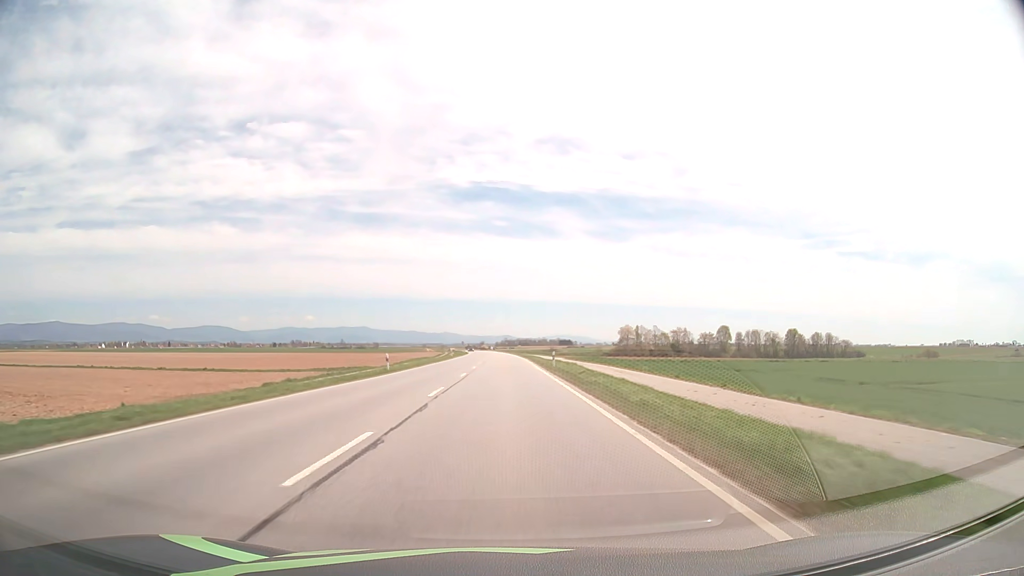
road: primary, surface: asphalt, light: Day
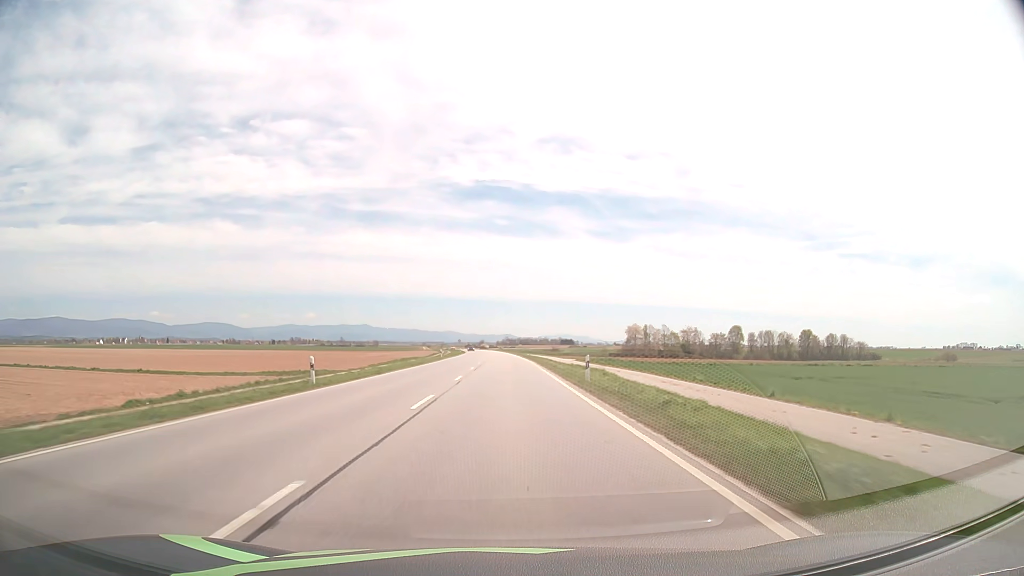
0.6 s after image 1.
(0.0, +15.9) m; 0°
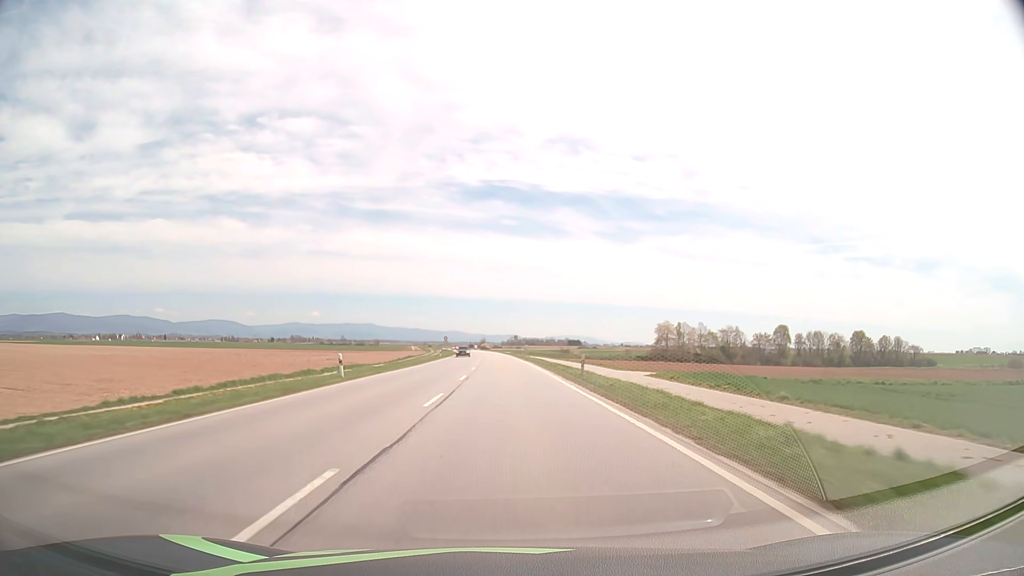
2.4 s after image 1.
(-0.1, +47.7) m; 0°
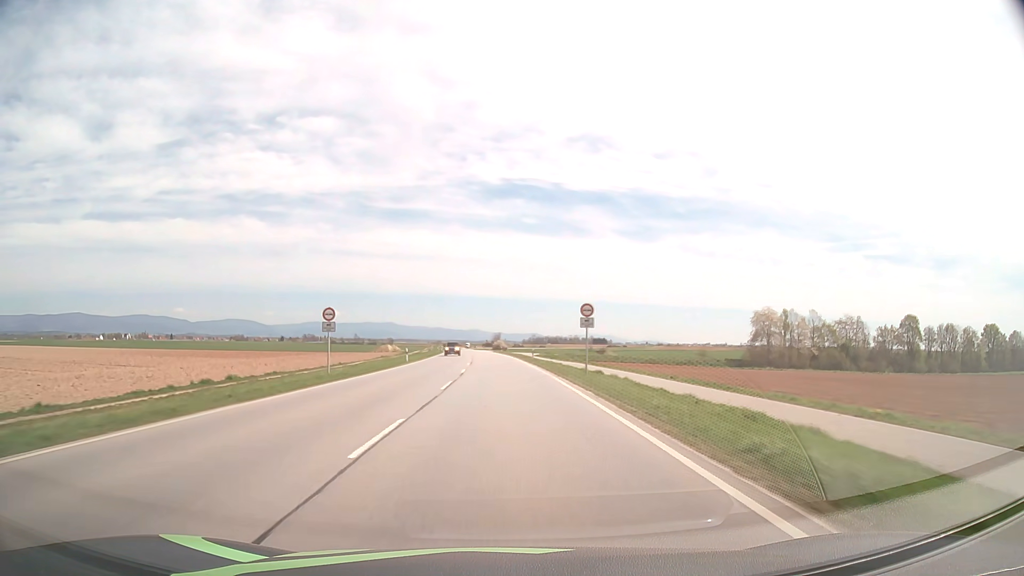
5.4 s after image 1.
(-0.8, +79.6) m; -2°
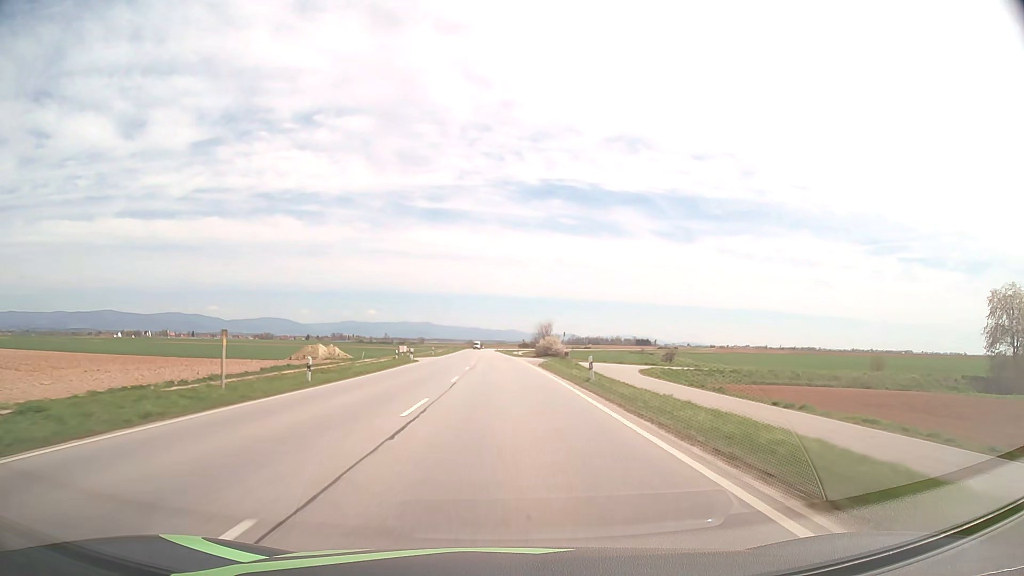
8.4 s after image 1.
(-2.2, +79.6) m; -3°
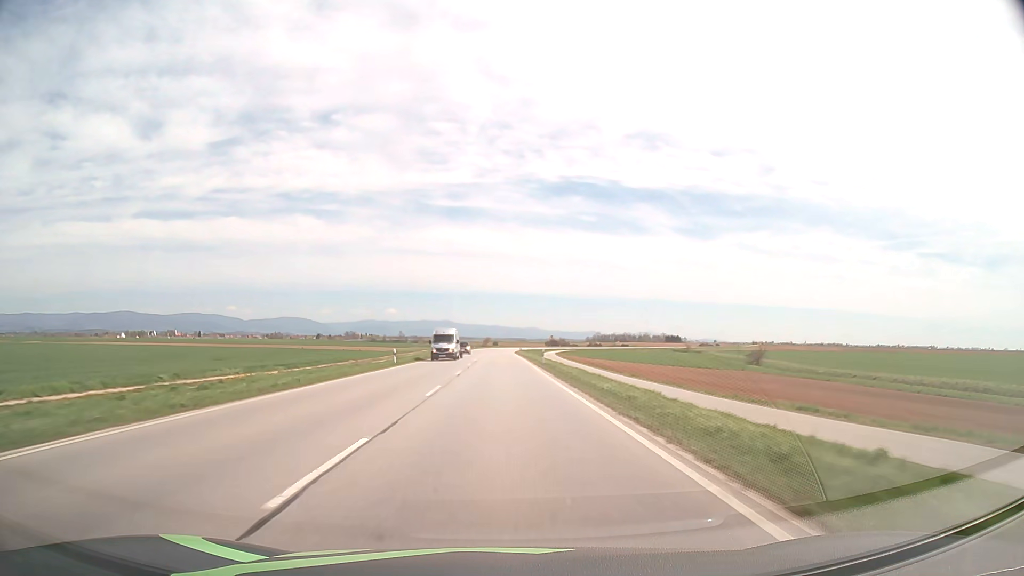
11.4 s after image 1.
(-1.3, +79.8) m; -2°
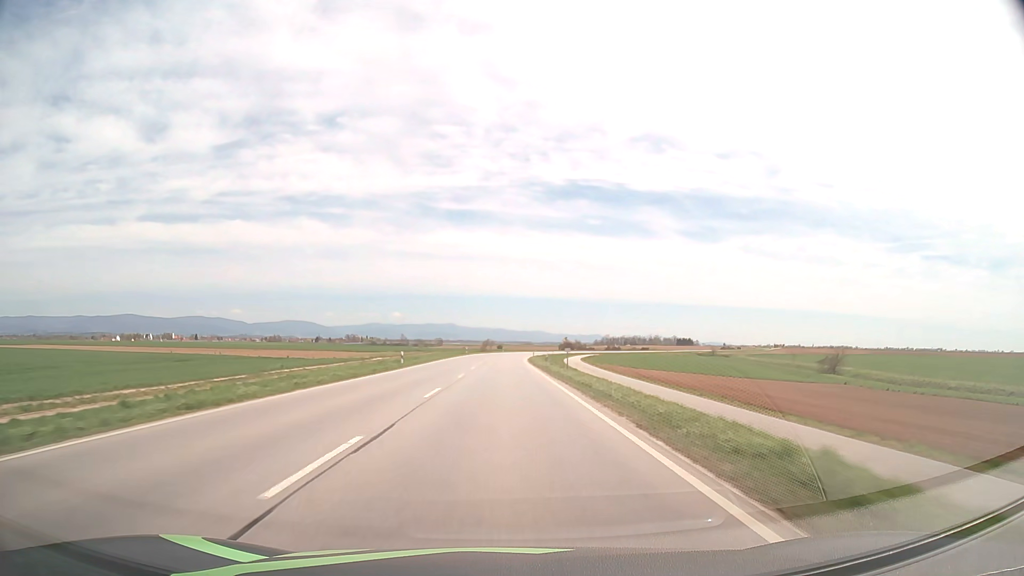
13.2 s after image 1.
(-0.3, +48.0) m; -1°
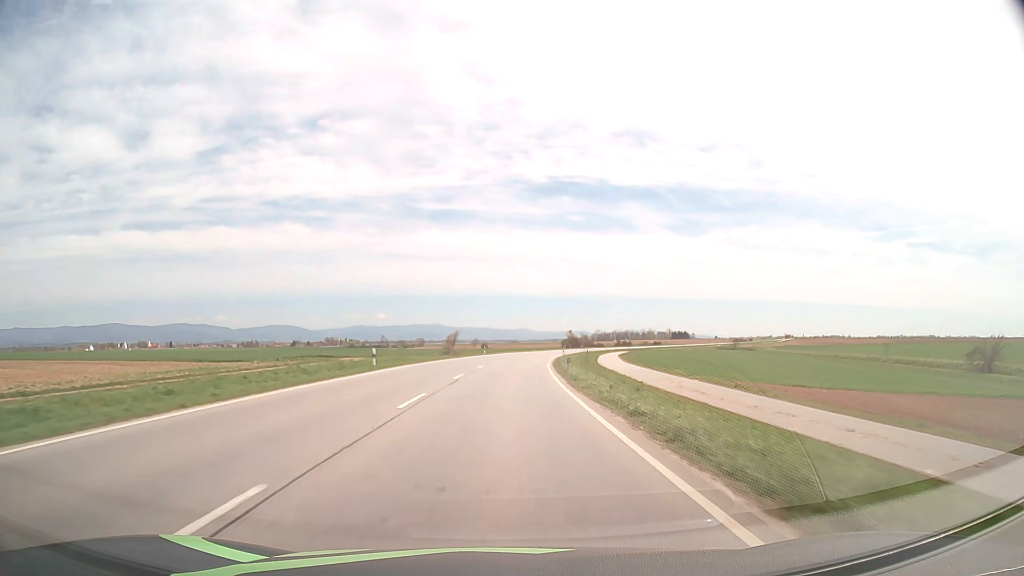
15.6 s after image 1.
(+0.3, +64.1) m; +1°
(0, +10) (0, +20) (0, +30) (+1, +40) (+1, +50) (+2, +60) (+3, +70) (+4, +80) (+5, +90) (+7, +100) m
